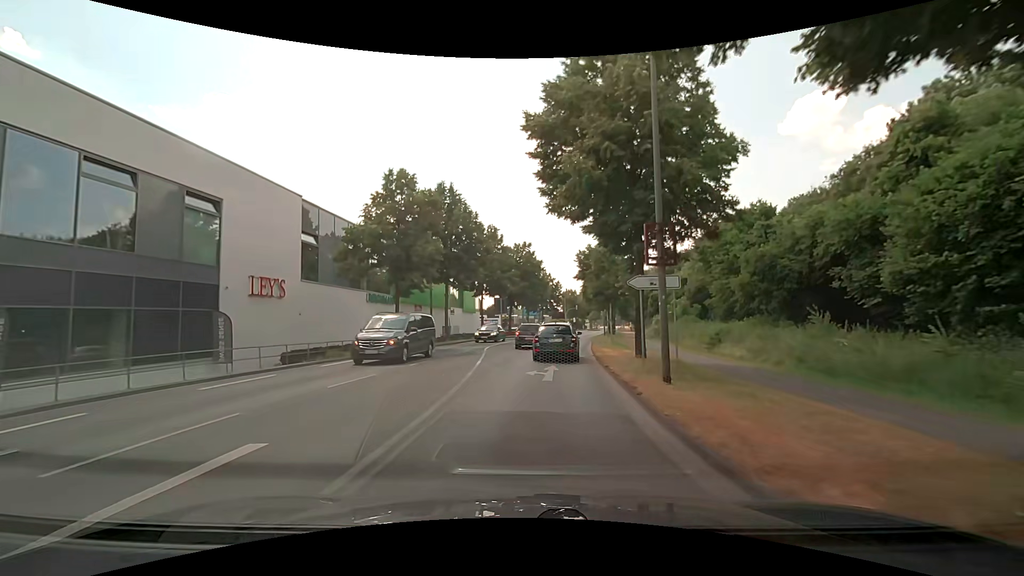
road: secondary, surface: asphalt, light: Day
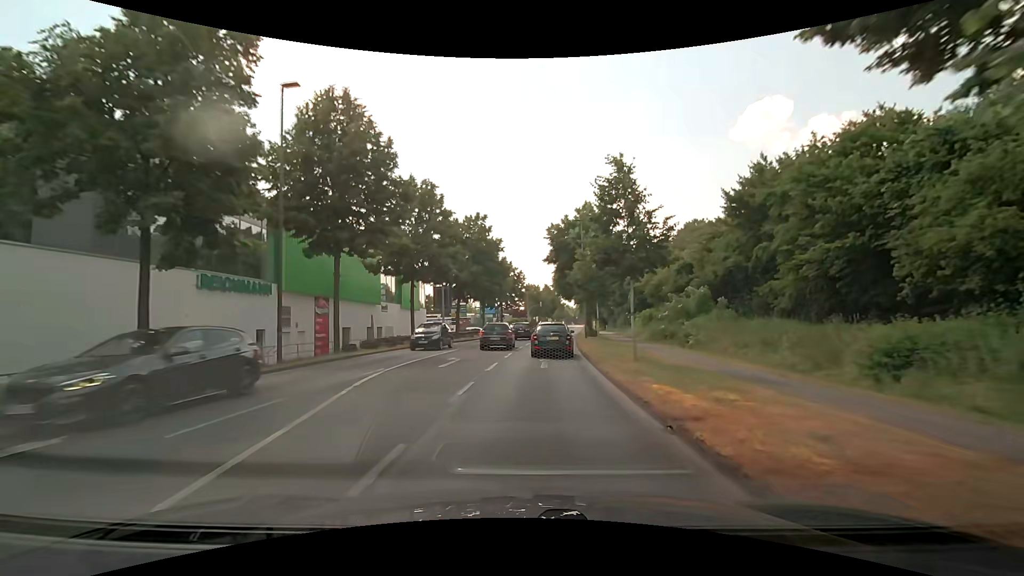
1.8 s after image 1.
(+0.7, +16.8) m; +4°
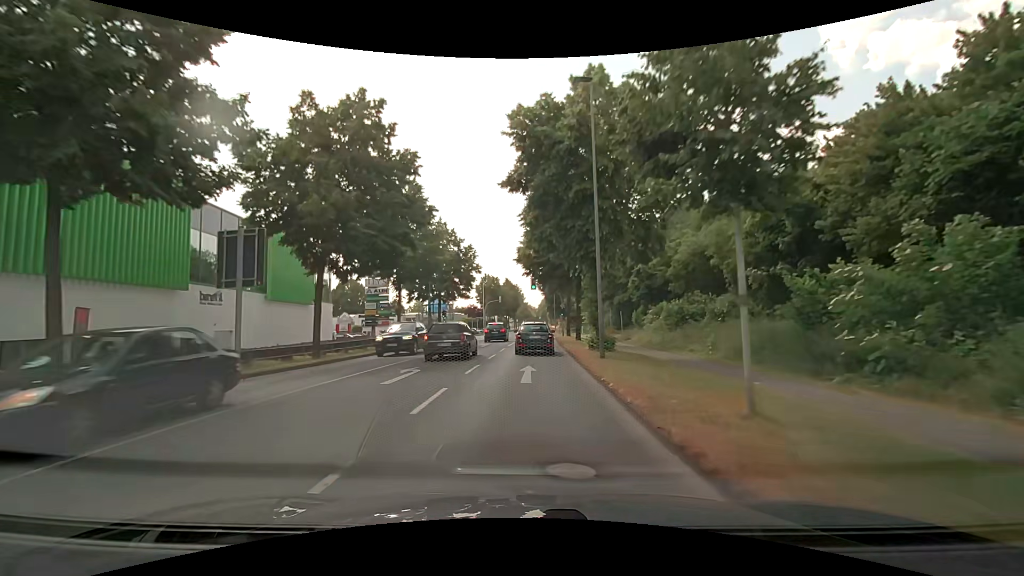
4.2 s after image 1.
(+1.3, +25.4) m; +5°
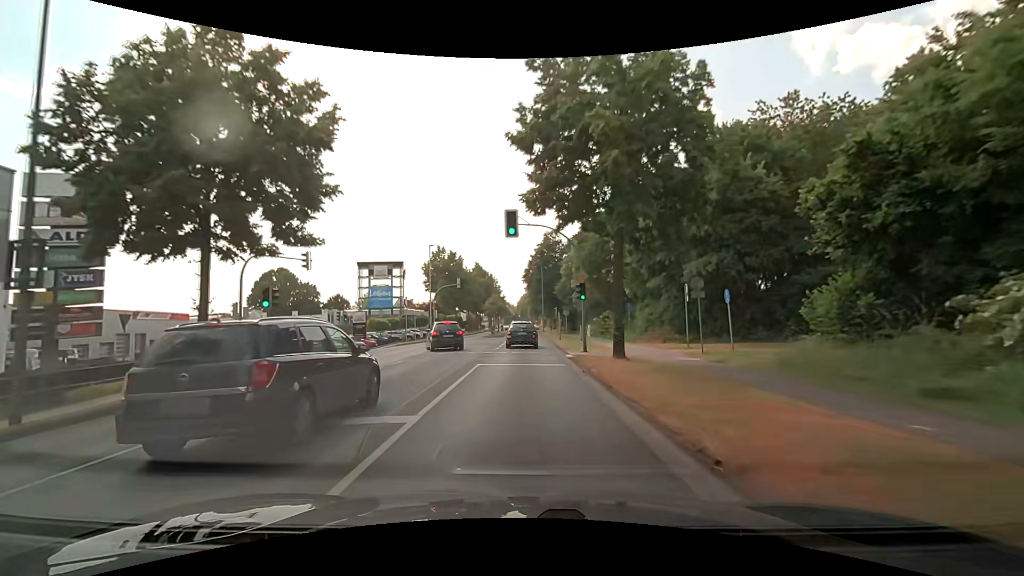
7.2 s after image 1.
(+0.5, +34.3) m; +2°
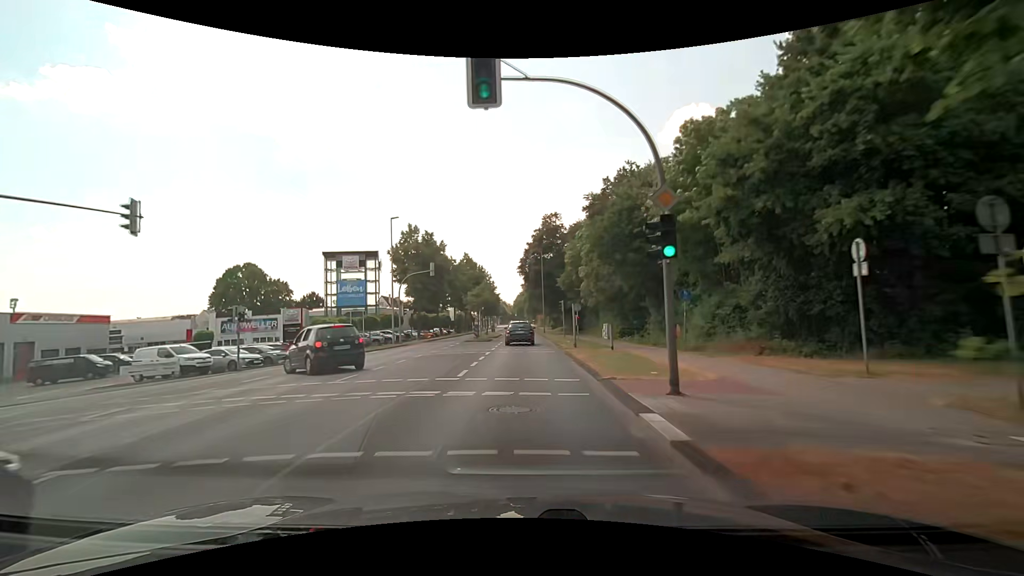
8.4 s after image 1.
(+0.1, +14.2) m; +1°
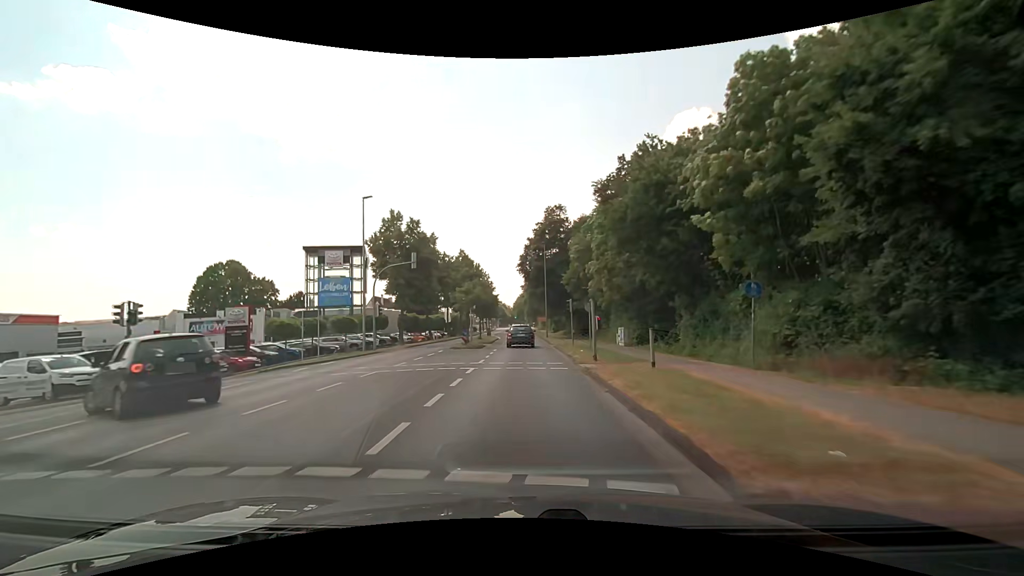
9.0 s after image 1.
(0.0, +7.2) m; 0°
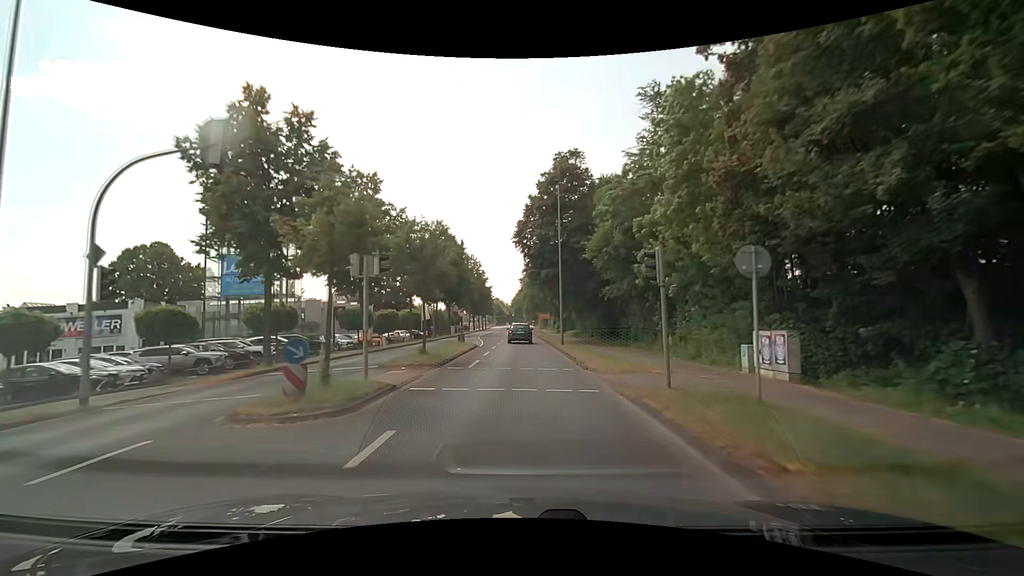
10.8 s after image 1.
(-0.2, +22.9) m; -1°
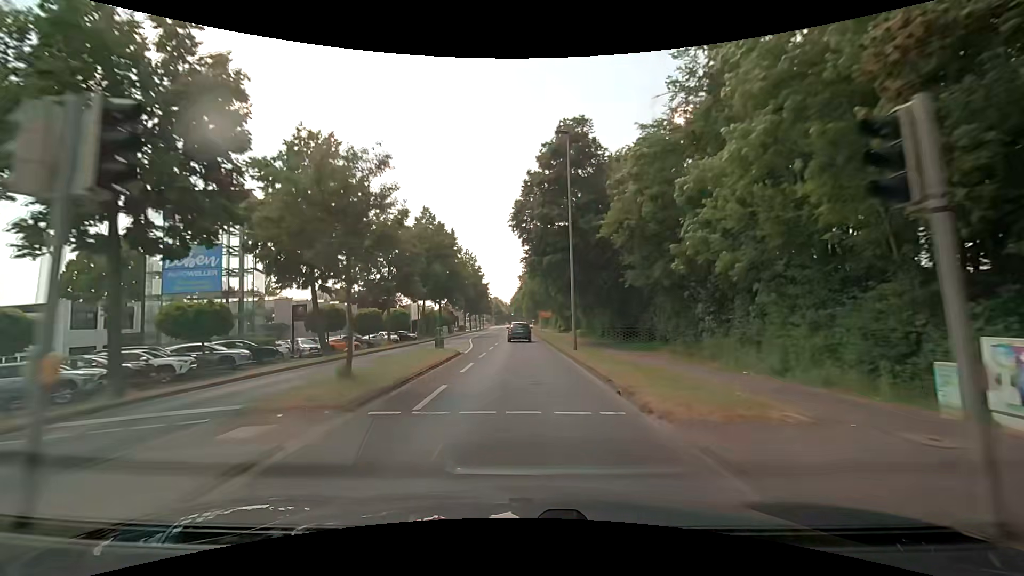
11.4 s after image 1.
(0.0, +7.8) m; 0°
(0, +10) (0, +20) (0, +30) (0, +40) (0, +50) (0, +60) (-1, +70) (-1, +80) (-1, +90) (-1, +100) m
